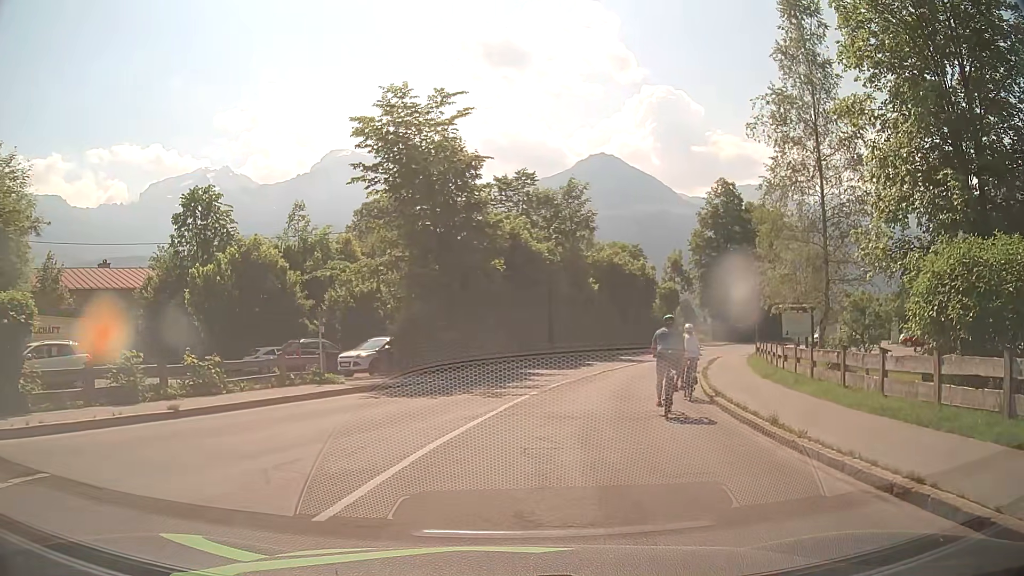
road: tertiary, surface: asphalt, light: Day
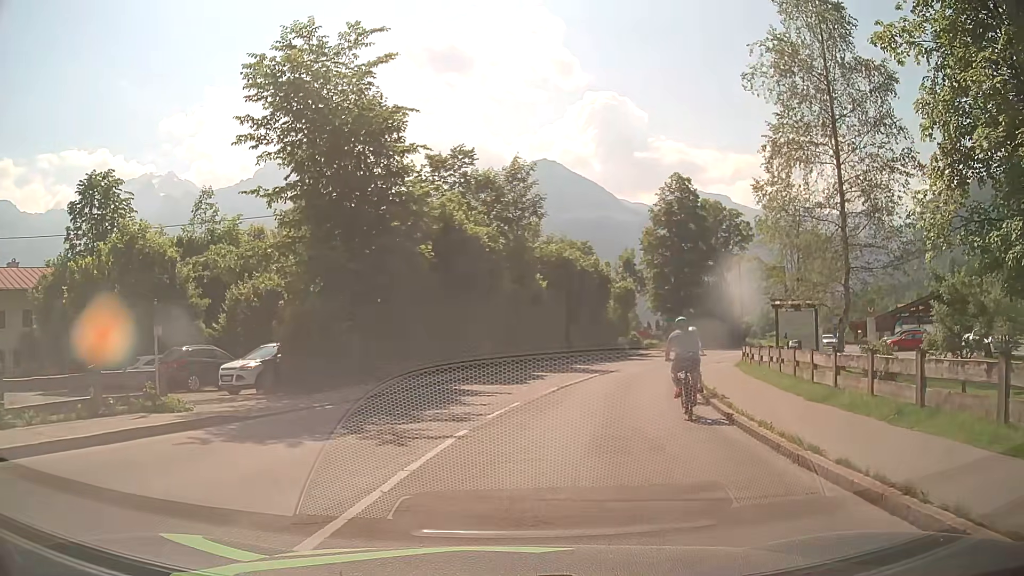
(+0.3, +6.6) m; +4°
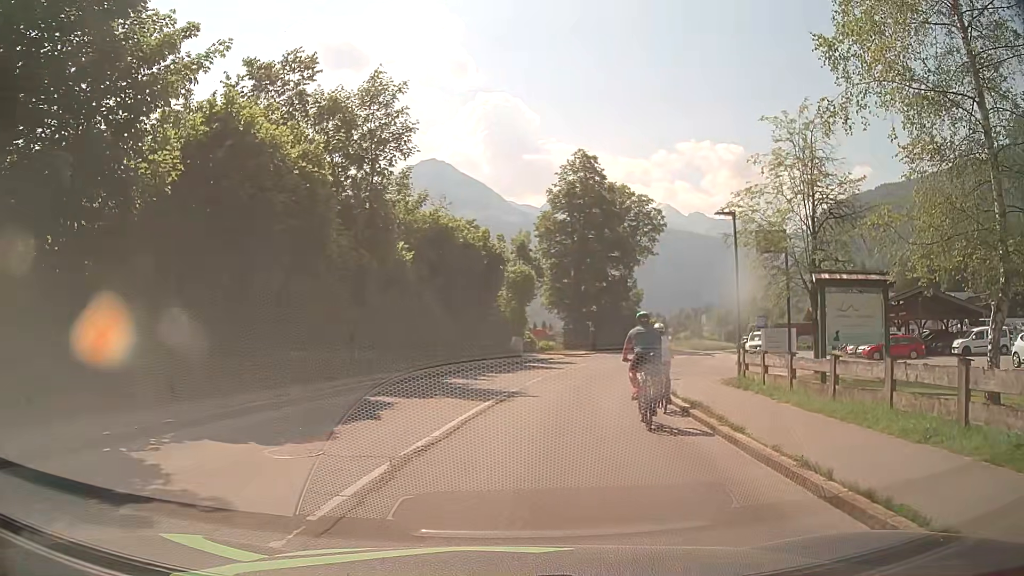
(+1.3, +12.5) m; +11°
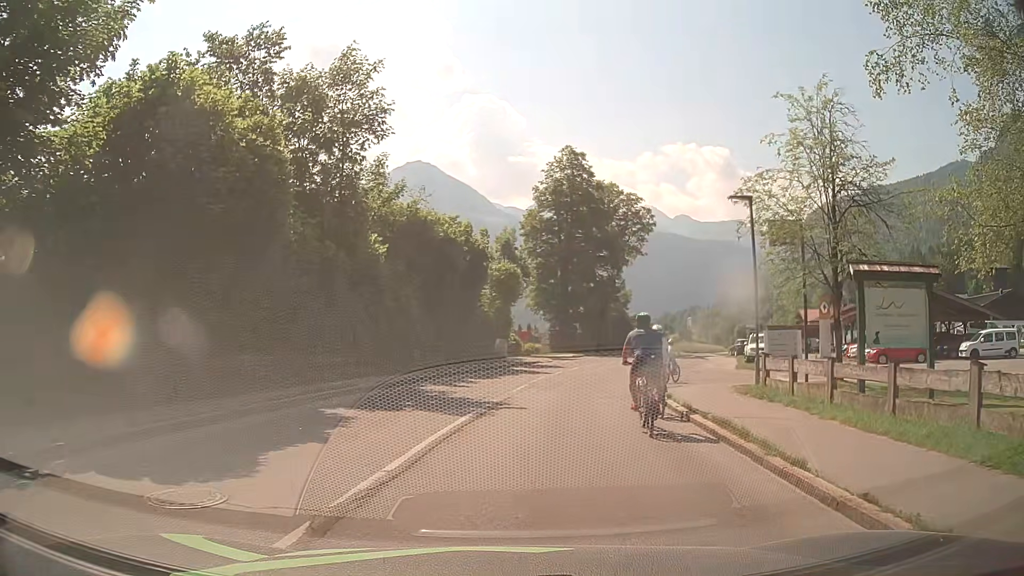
(0.0, +2.4) m; +1°
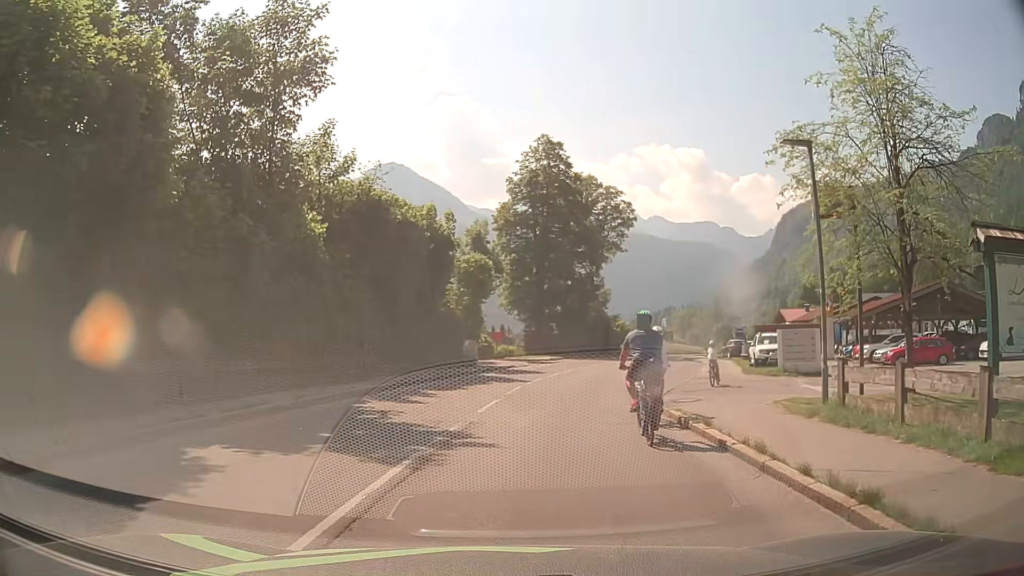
(+0.1, +4.7) m; +3°
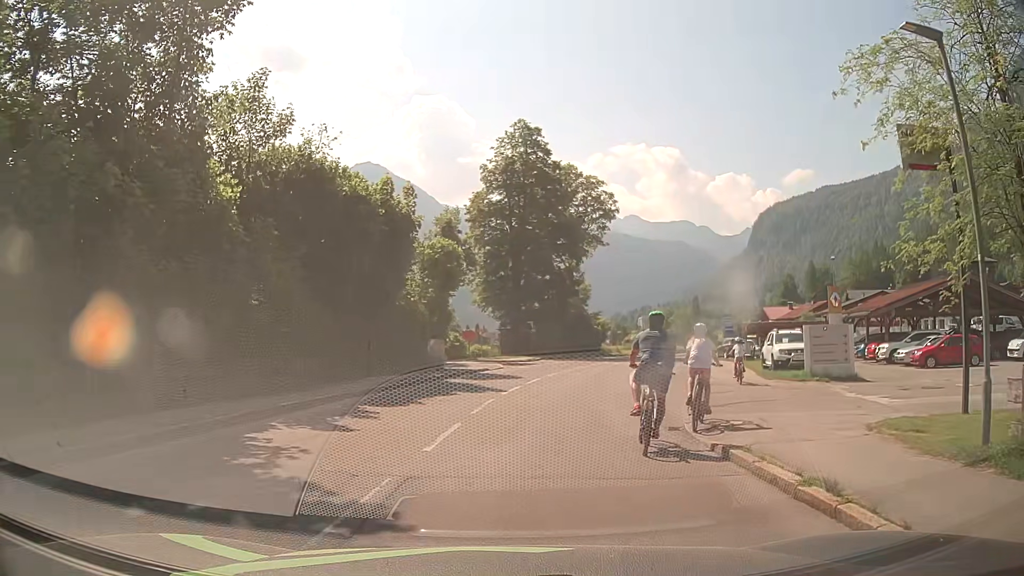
(0.0, +4.8) m; +1°
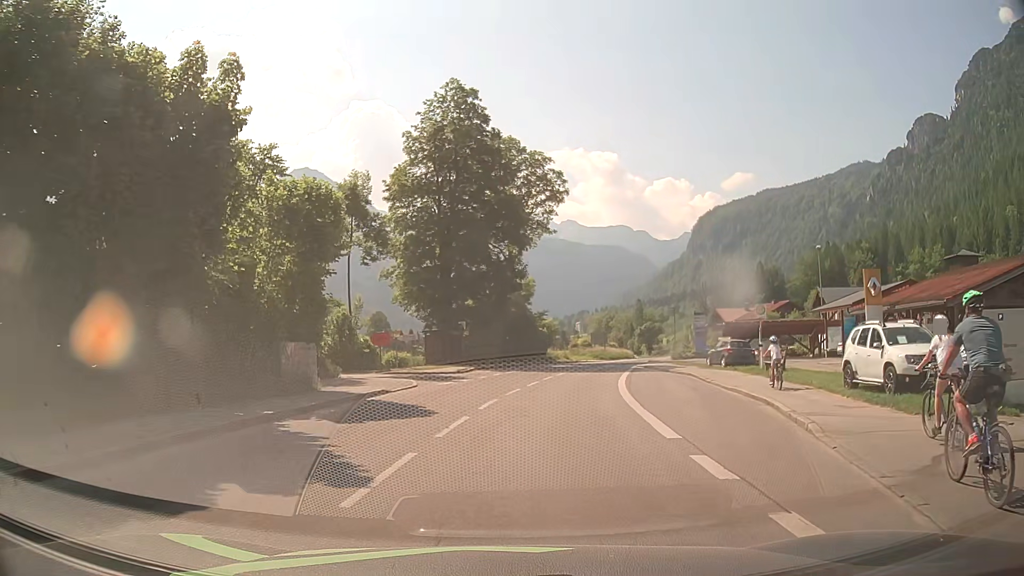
(+0.5, +12.2) m; +5°
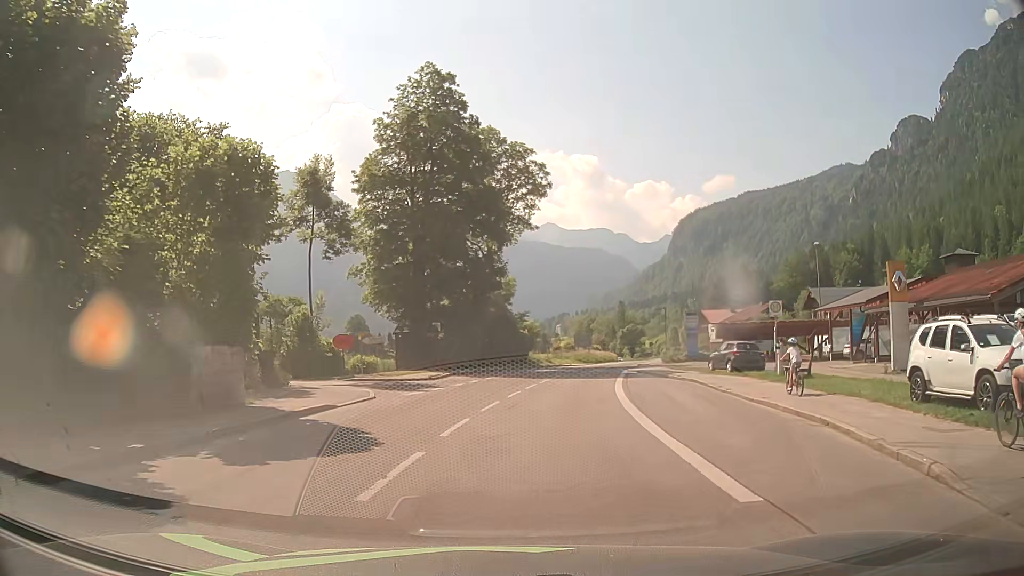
(+0.1, +4.1) m; +2°
(0, +10) (+1, +20) (+3, +30) (+5, +40) (+7, +49) (+9, +59) (+12, +69) (+15, +78) (+17, +88) (+19, +98) m
